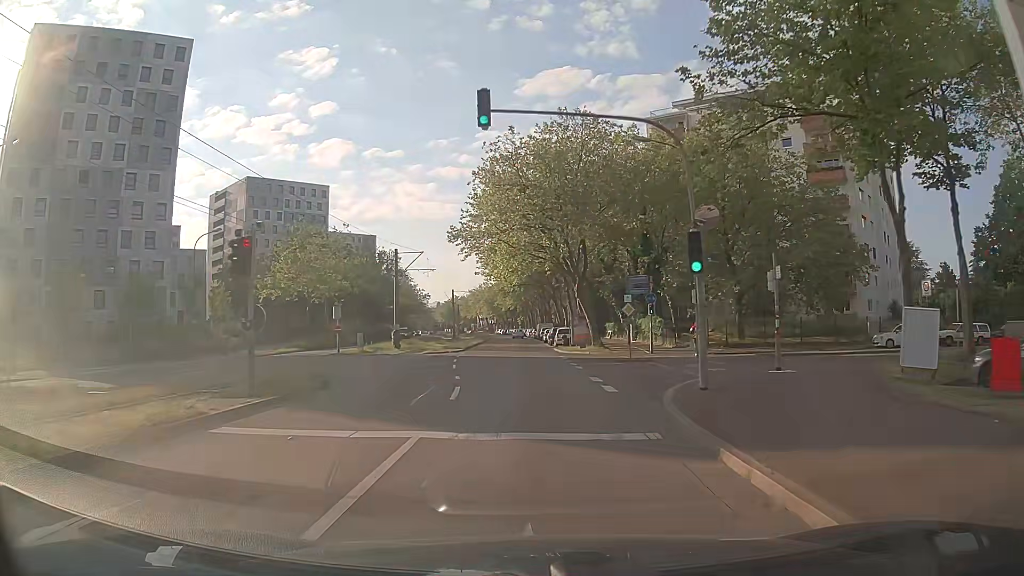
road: tertiary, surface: asphalt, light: Day
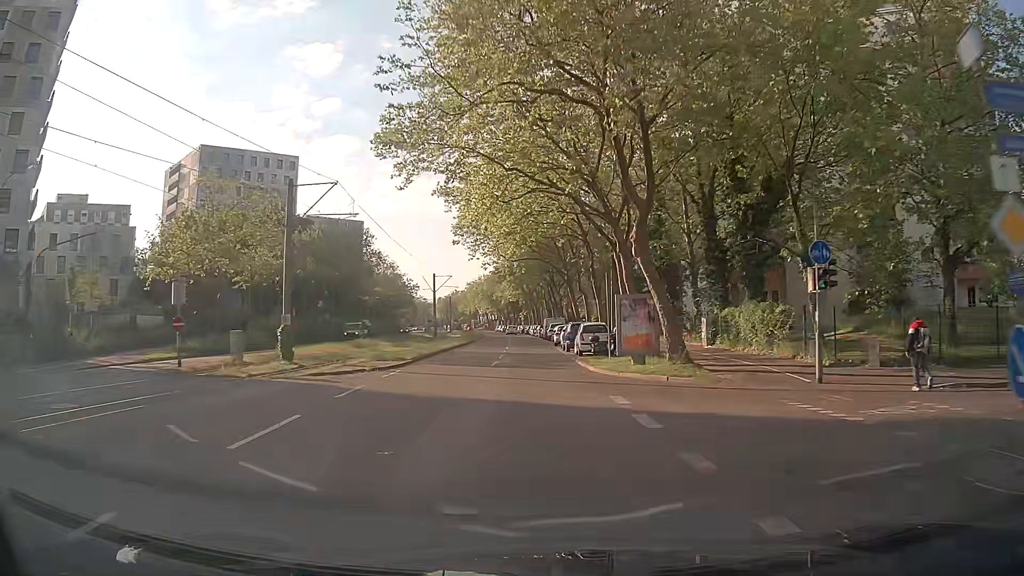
(-0.1, +23.3) m; 0°
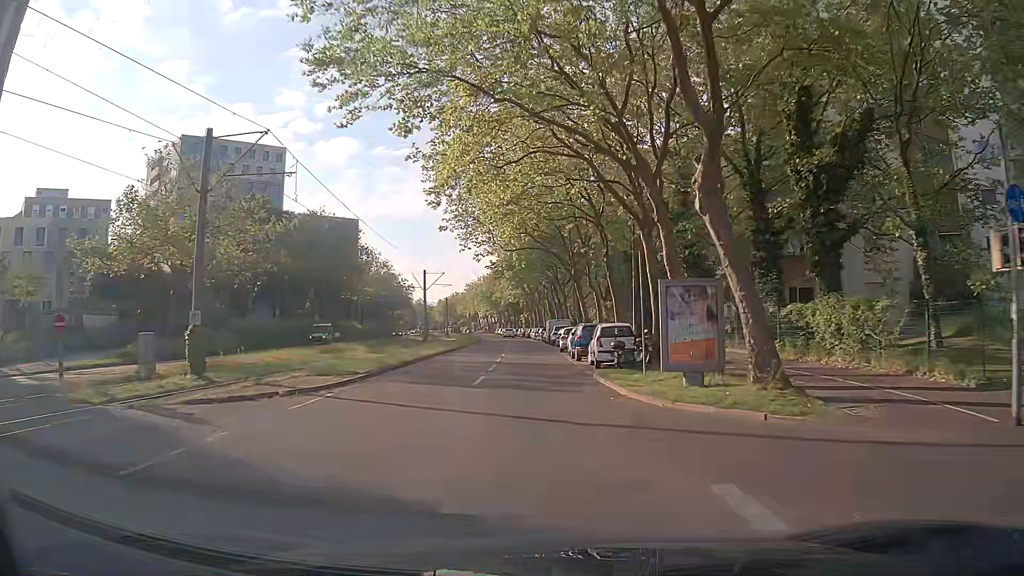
(0.0, +7.8) m; 0°
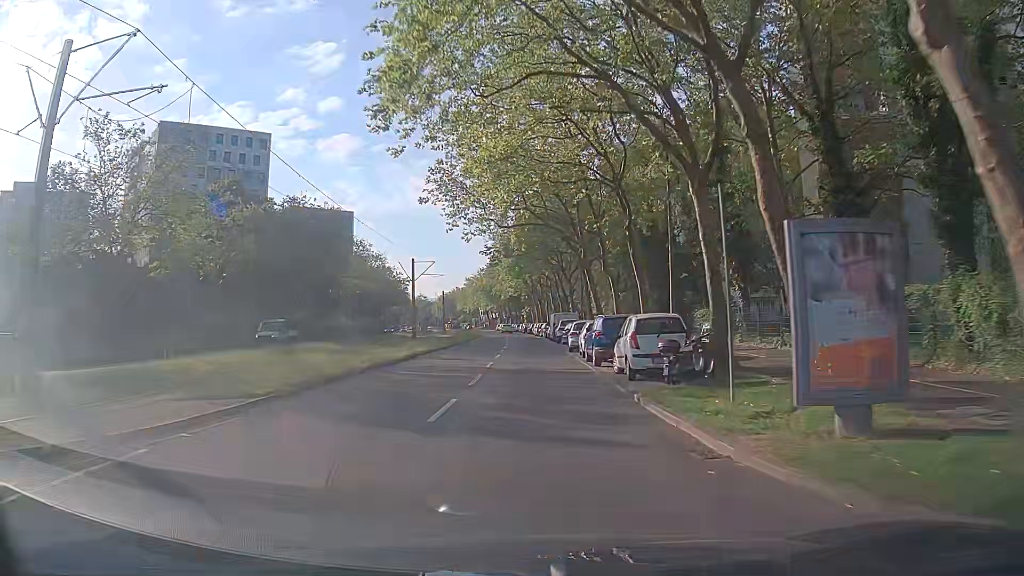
(0.0, +7.8) m; 0°
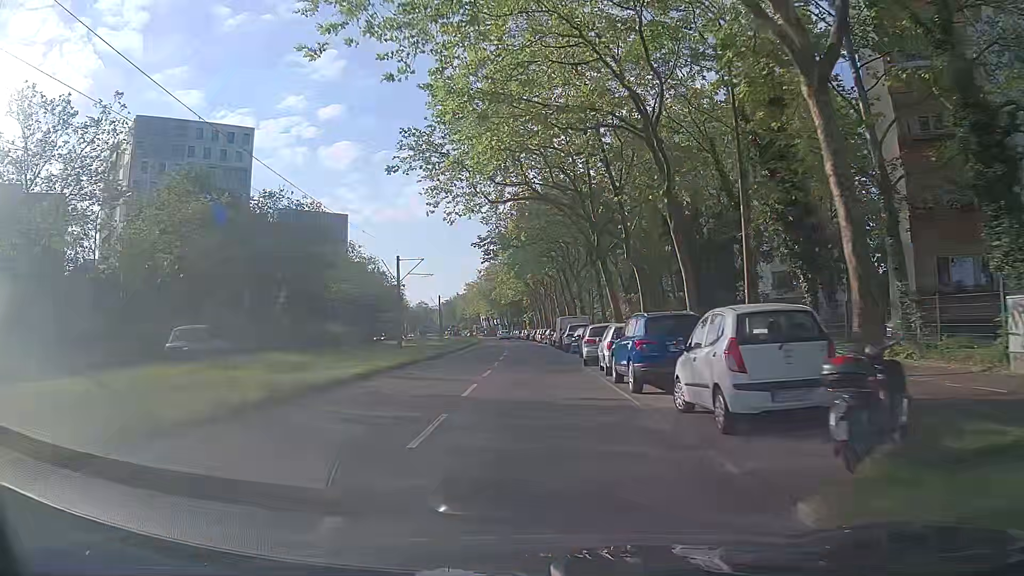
(0.0, +7.8) m; 0°
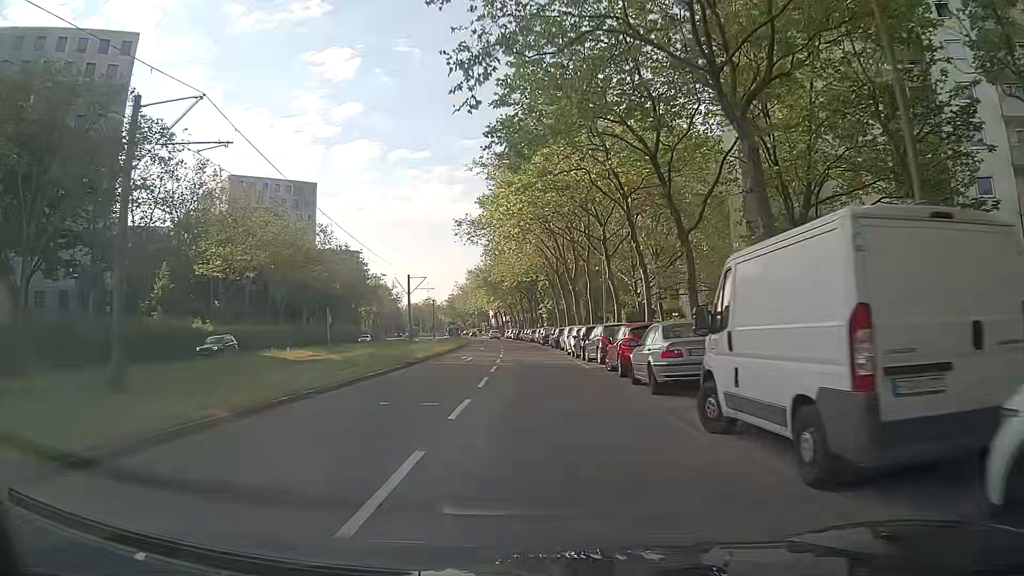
(-0.4, +39.3) m; -1°
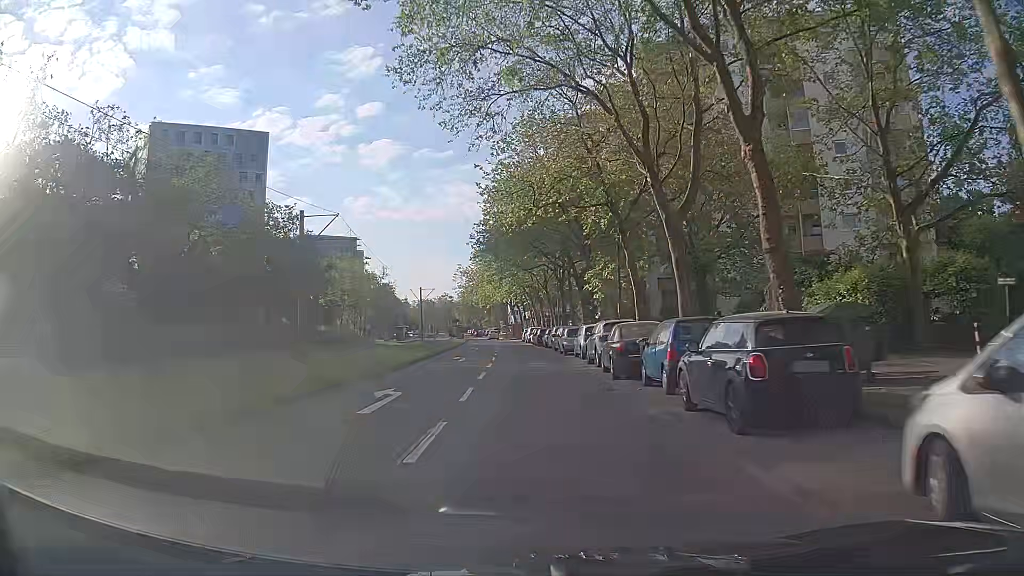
(-0.7, +39.3) m; -2°
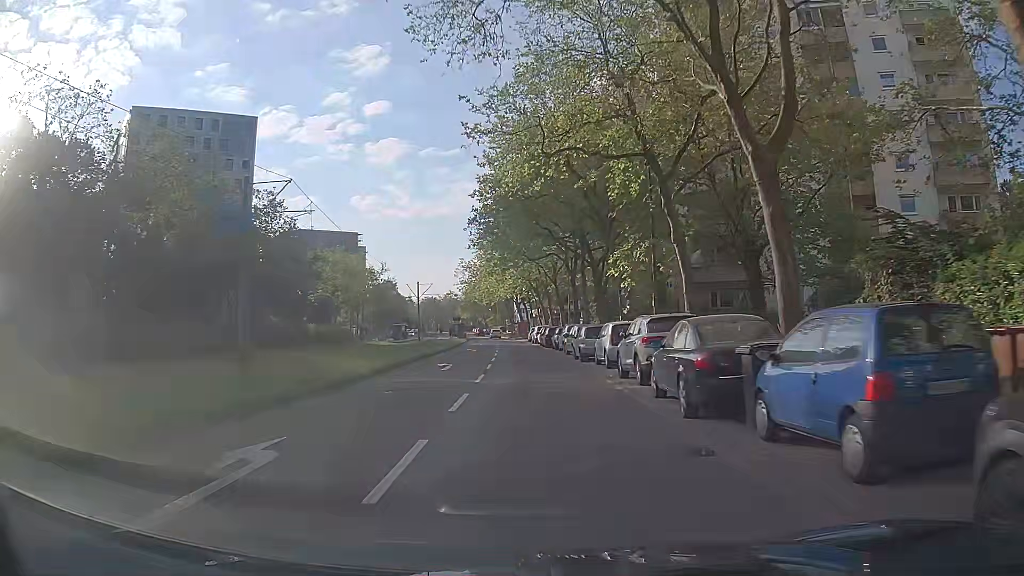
(-0.1, +7.7) m; -1°
(0, +10) (0, +20) (-1, +30) (-1, +40) (-1, +50) (-2, +60) (-3, +70) (-4, +80) (-4, +90) (-5, +100) m
